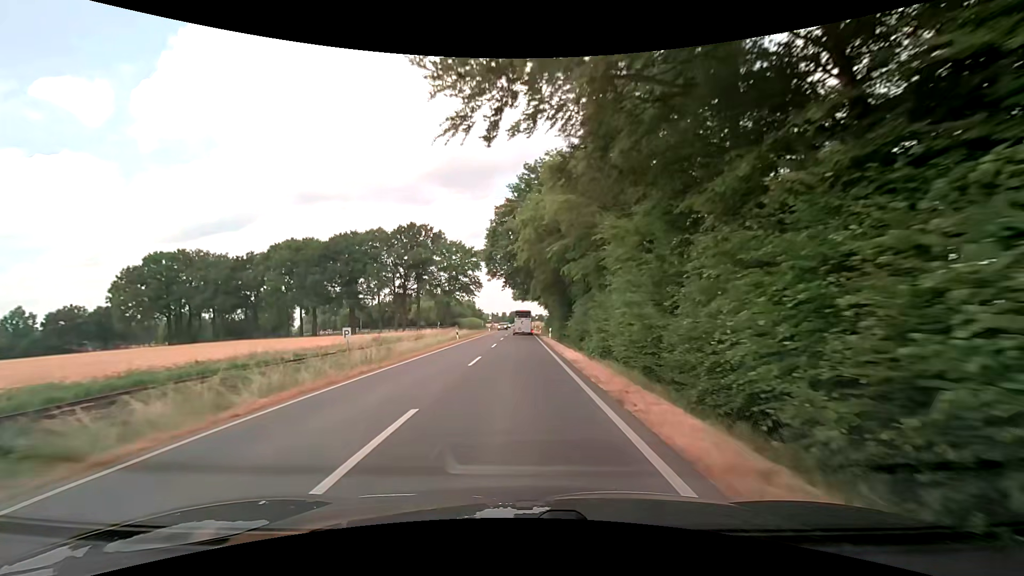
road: secondary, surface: asphalt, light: Day
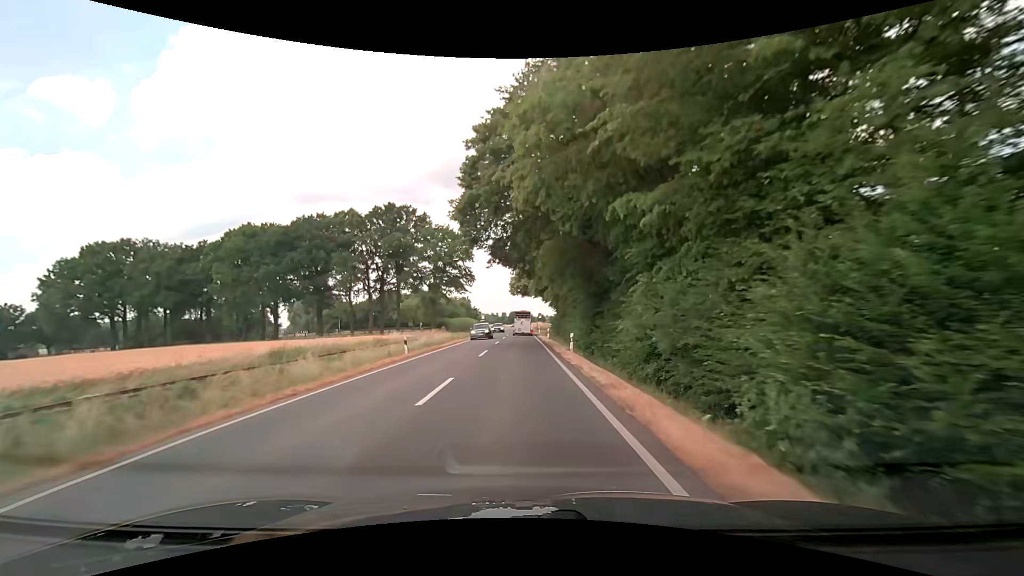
(0.0, +19.4) m; 0°
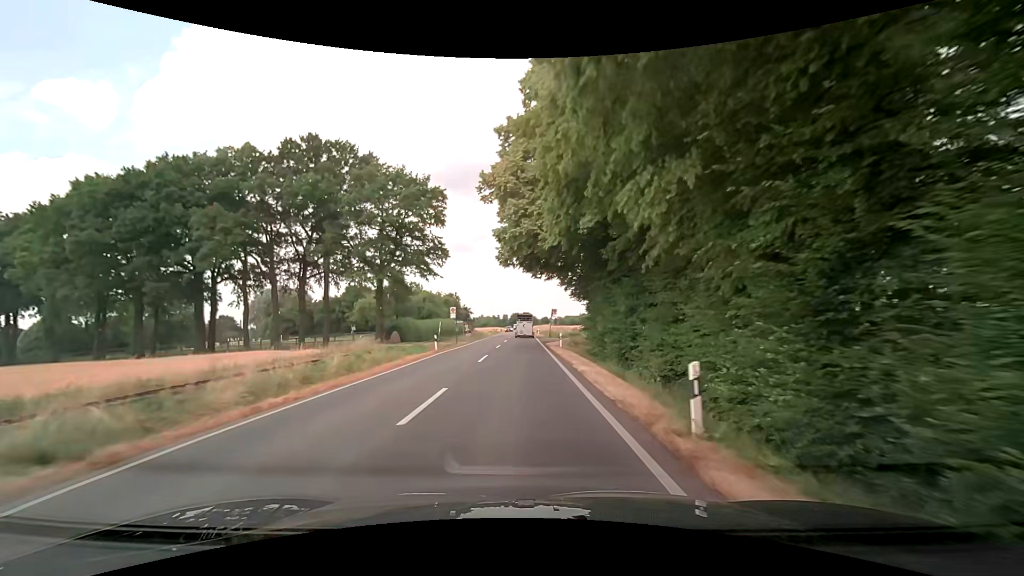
(-0.1, +37.3) m; 0°
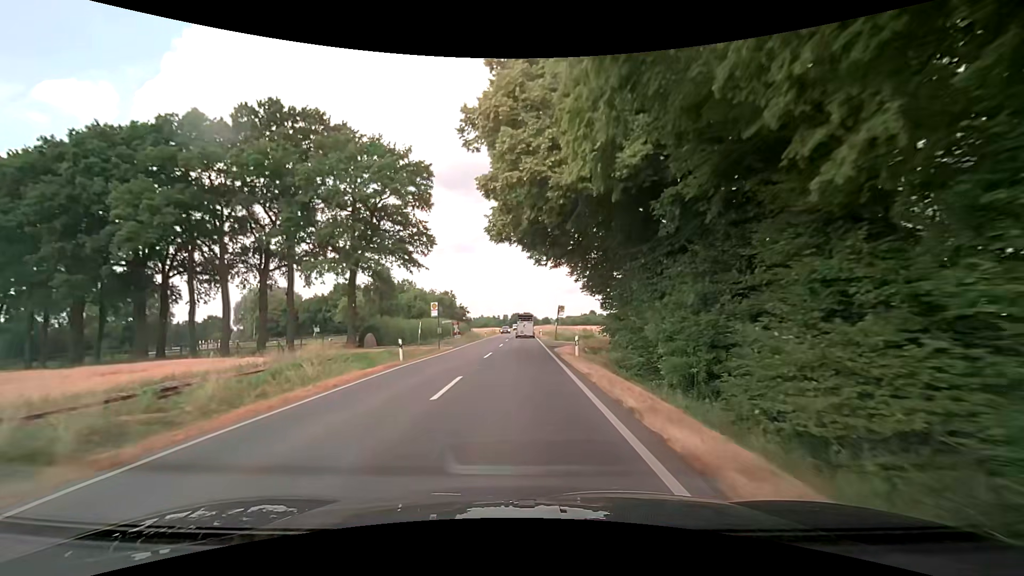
(0.0, +9.7) m; 0°
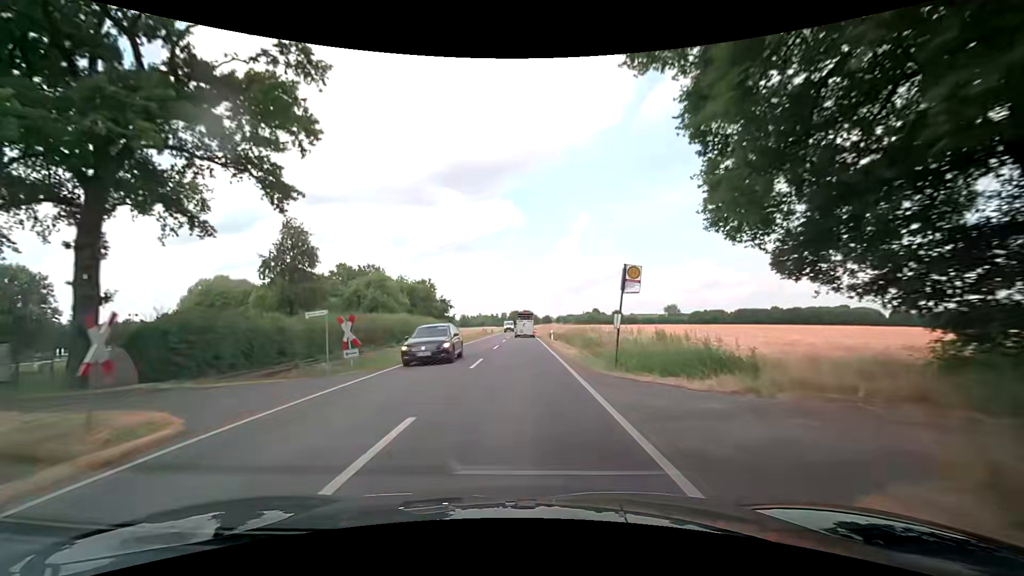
(+0.1, +30.0) m; +1°
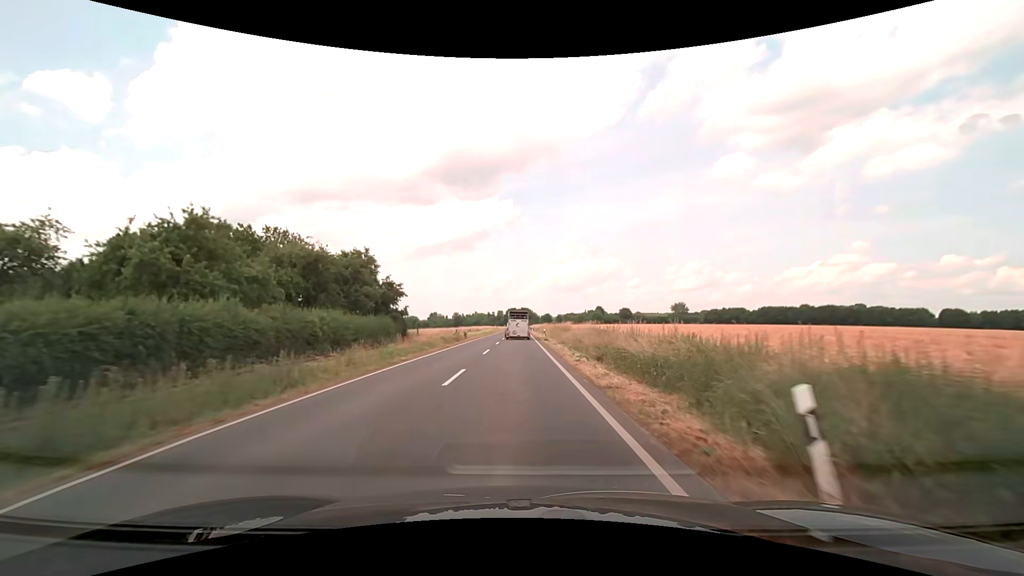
(-0.2, +40.1) m; 0°
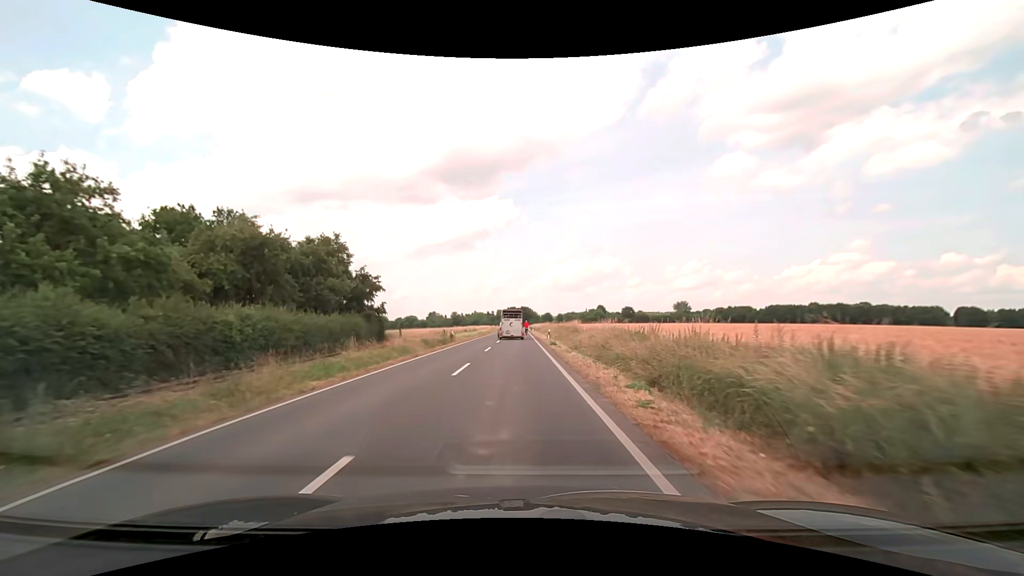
(0.0, +9.8) m; 0°
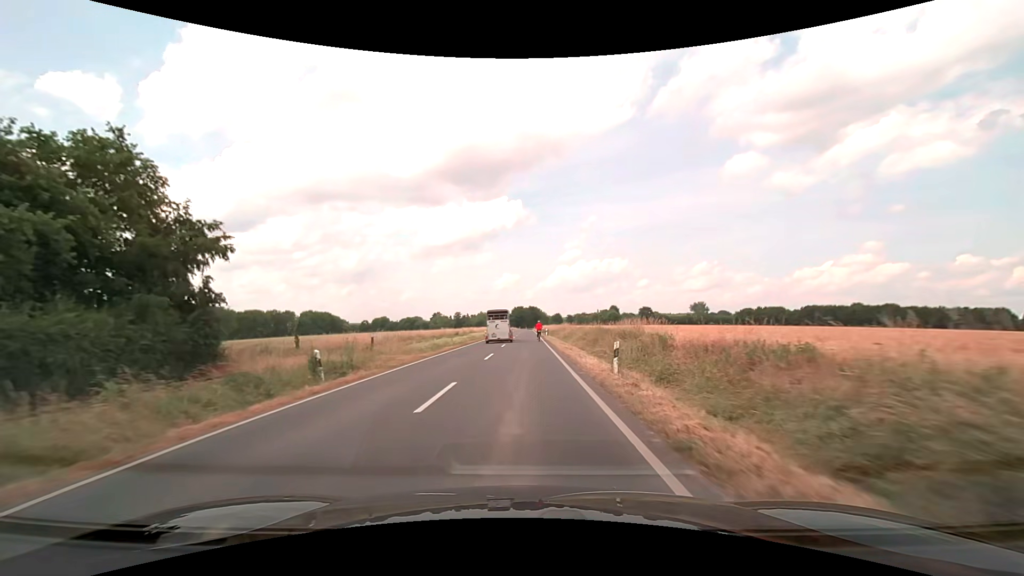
(-0.2, +29.4) m; -1°
(0, +10) (0, +20) (0, +30) (-1, +40) (-1, +50) (-2, +60) (-2, +70) (-3, +80) (-3, +90) (-2, +100) m
